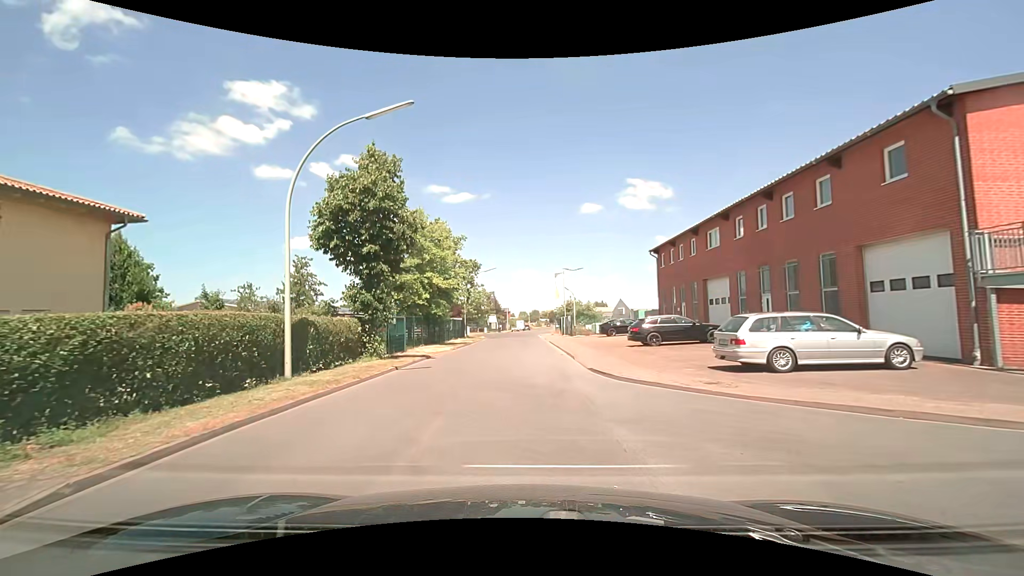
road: residential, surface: asphalt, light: Day
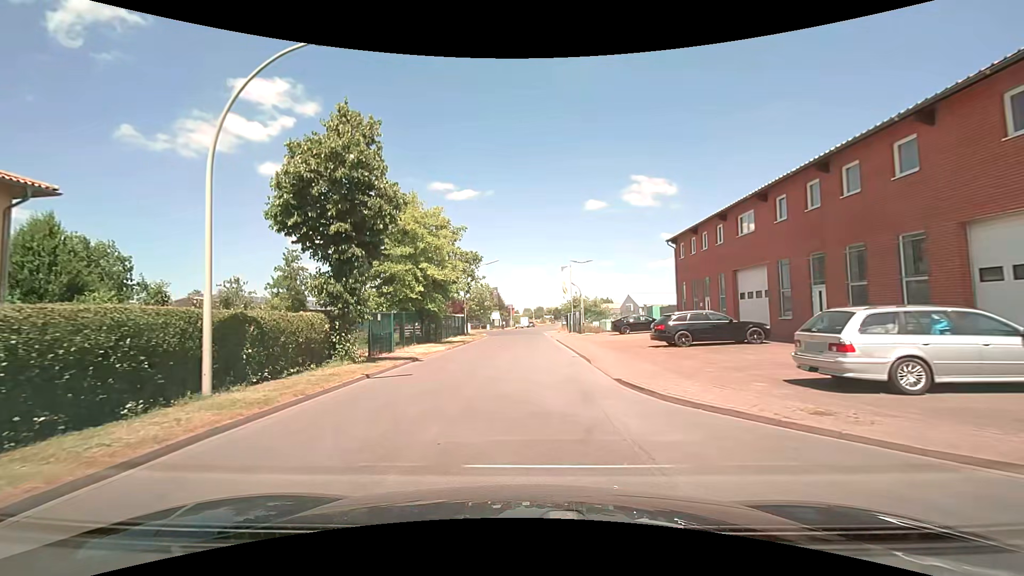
(0.0, +3.9) m; 0°
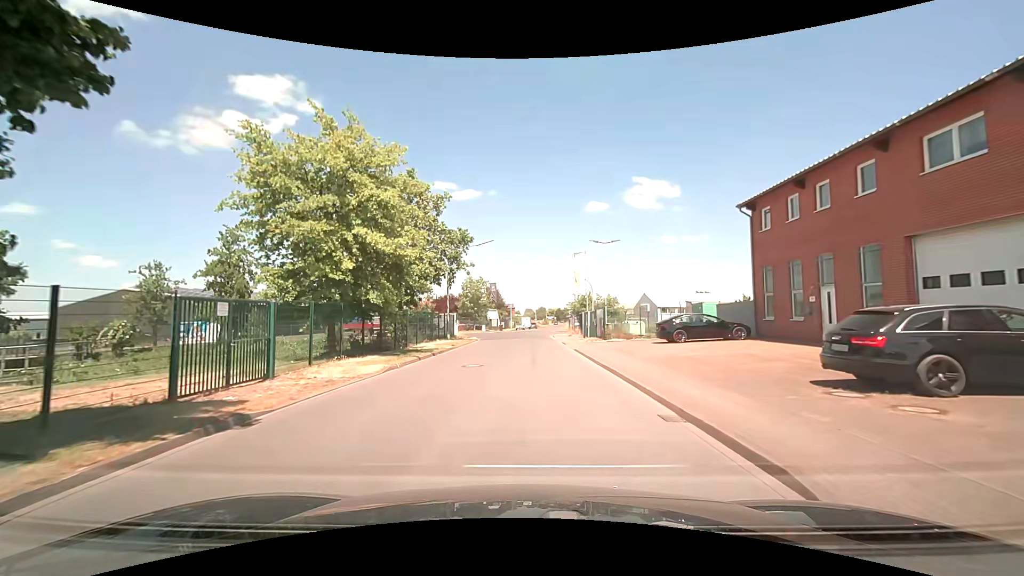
(-0.1, +12.9) m; 0°
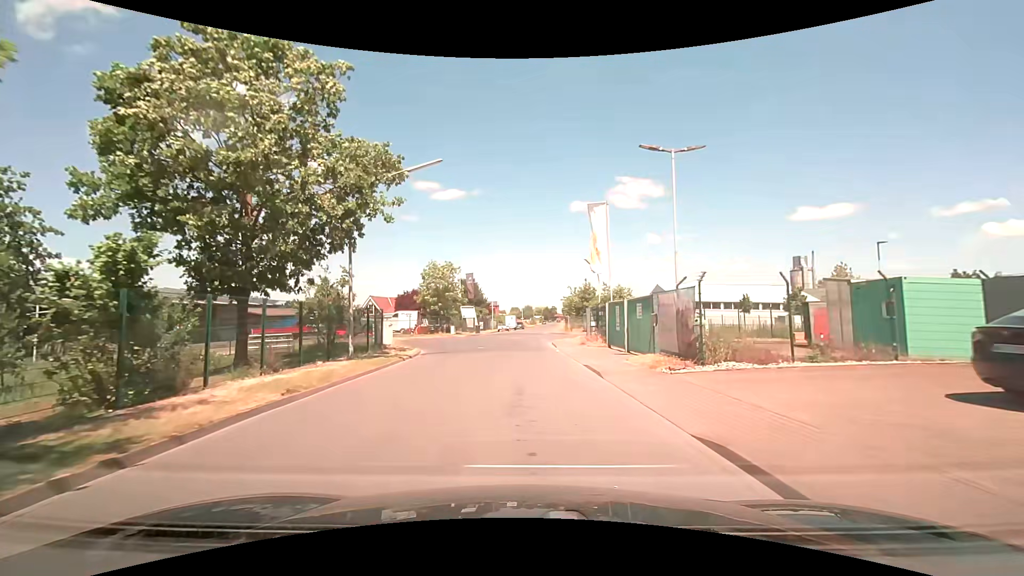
(+0.2, +19.7) m; +1°
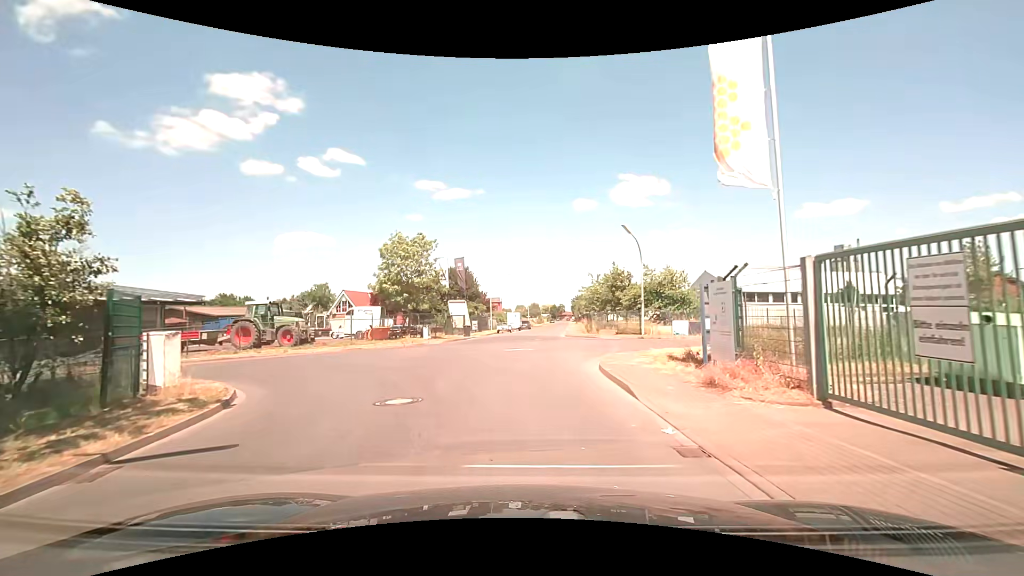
(-0.1, +17.8) m; -1°
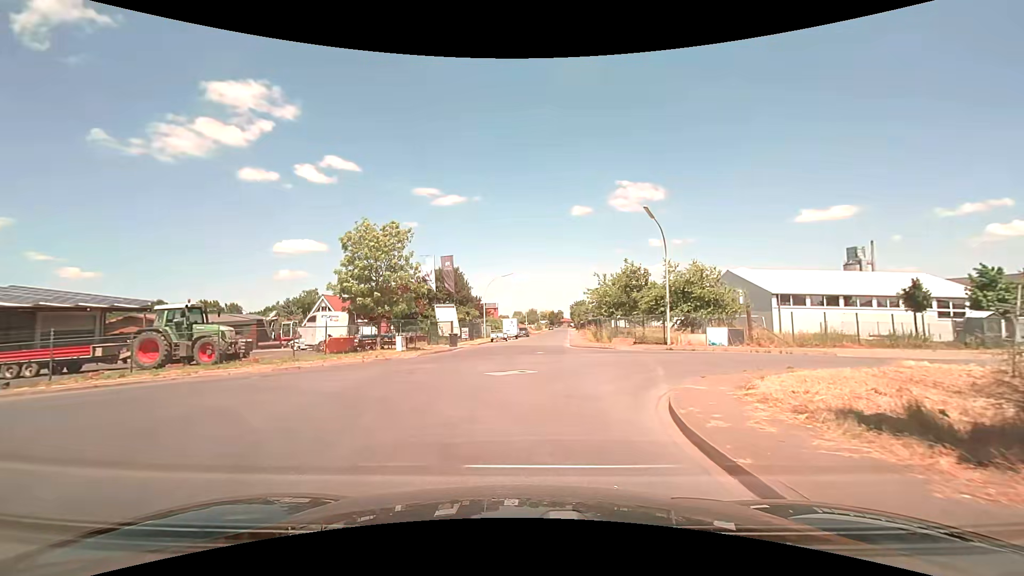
(+0.1, +7.3) m; +1°
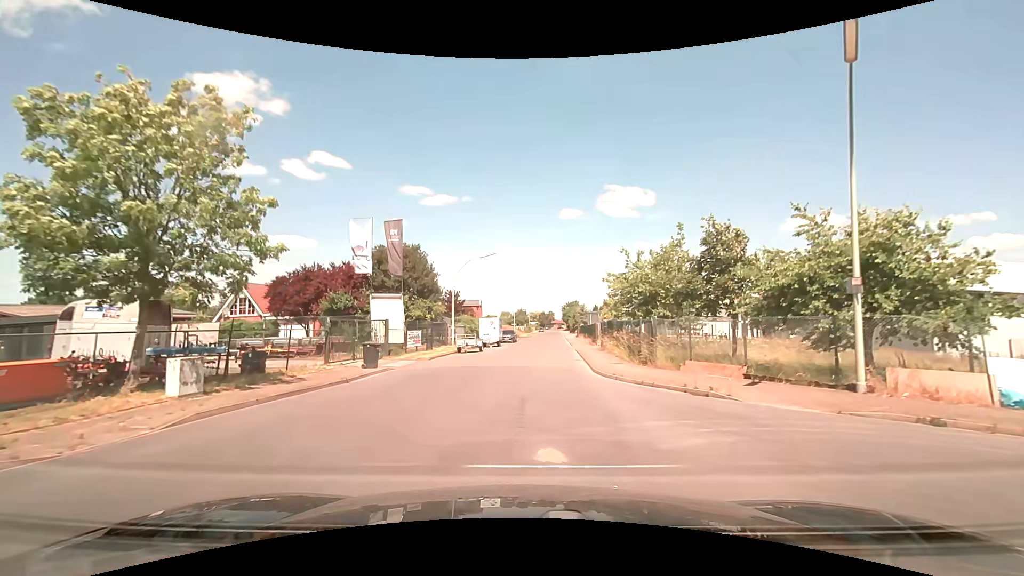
(+0.2, +18.7) m; +1°
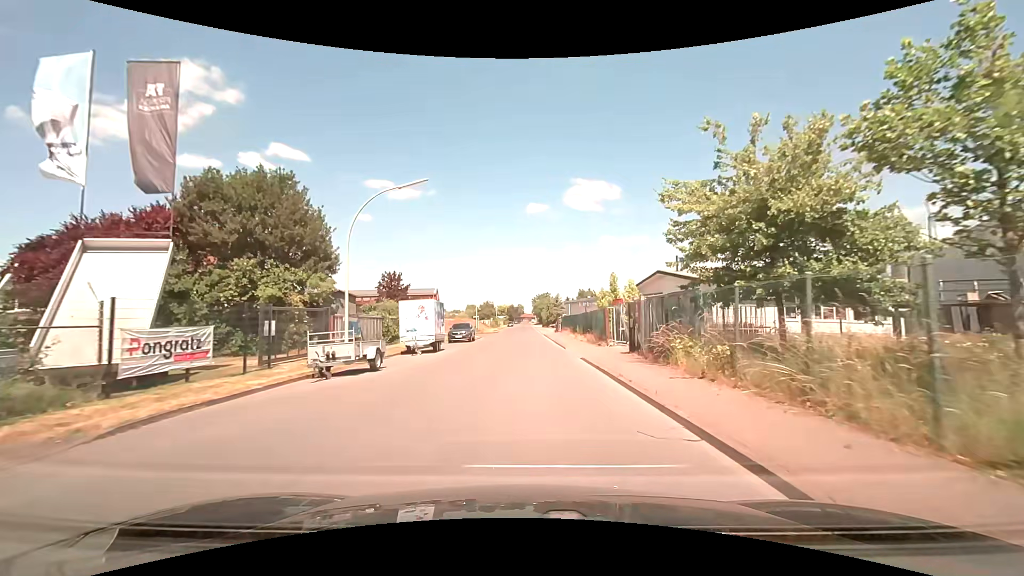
(+0.4, +20.2) m; +4°
(0, +10) (0, +20) (0, +30) (0, +40) (0, +50) (0, +60) (0, +70) (0, +80) (0, +90) (0, +100) m
